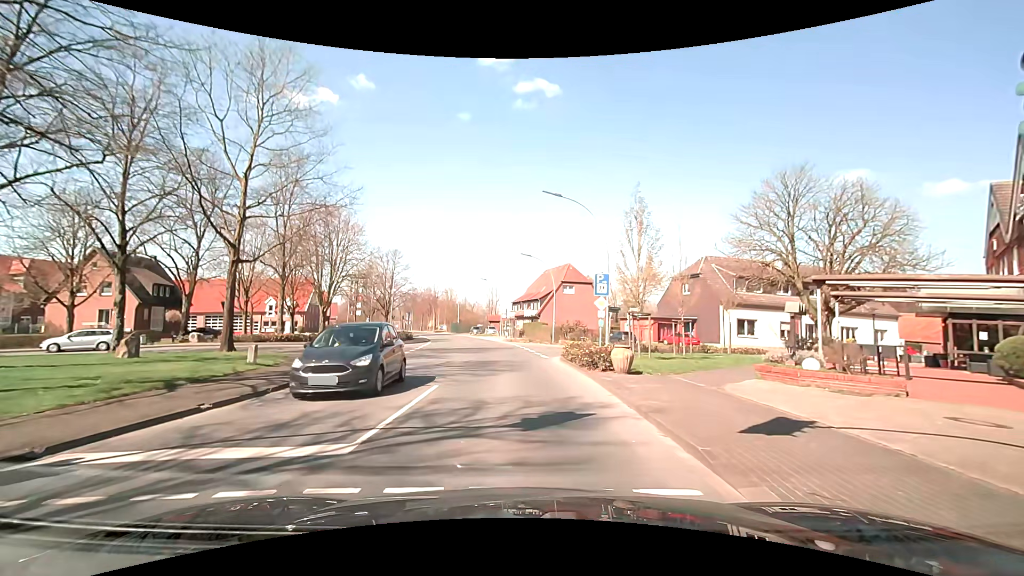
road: secondary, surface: asphalt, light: Day
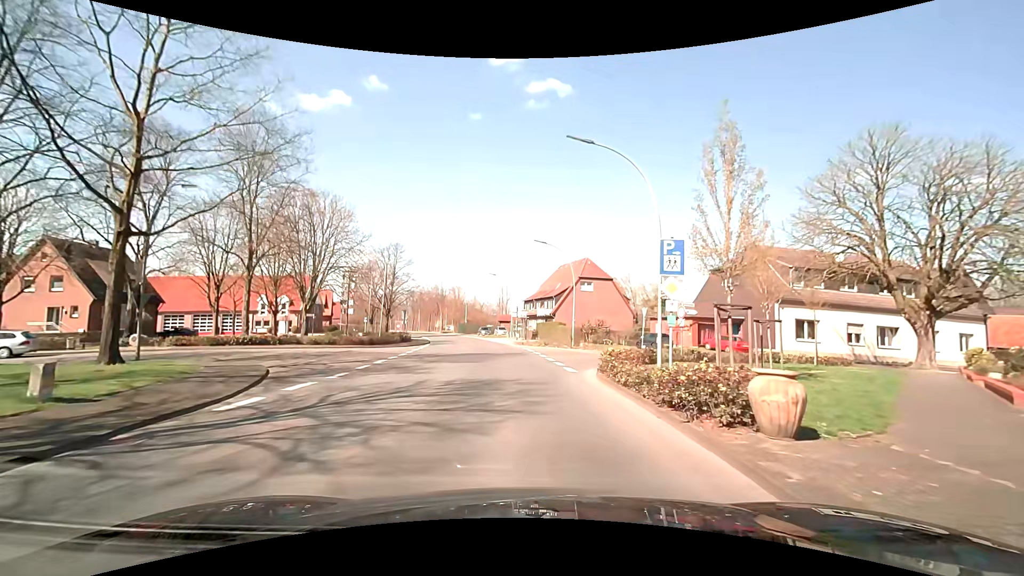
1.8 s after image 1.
(-0.2, +8.4) m; -2°
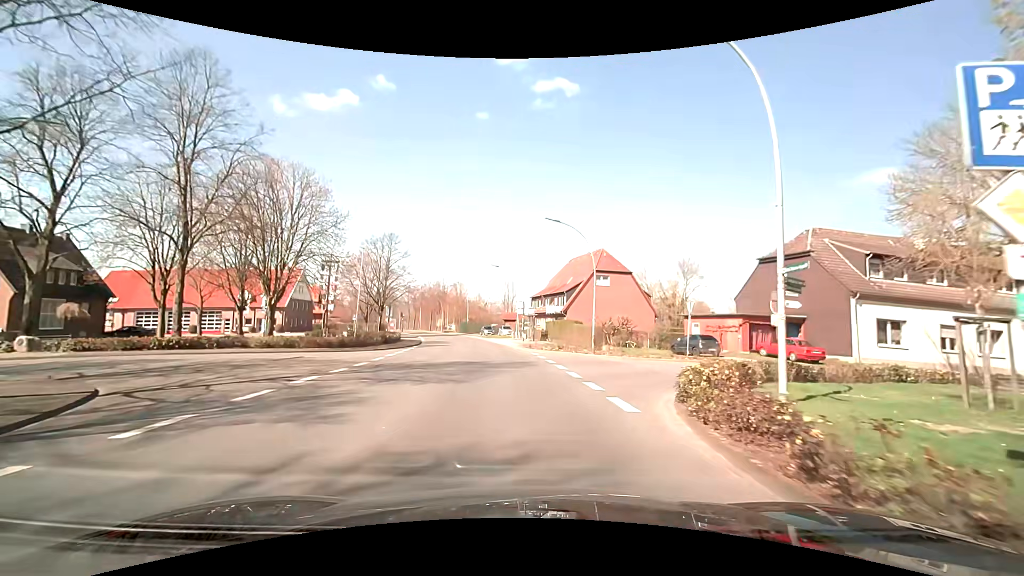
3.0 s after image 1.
(-0.1, +8.6) m; -1°
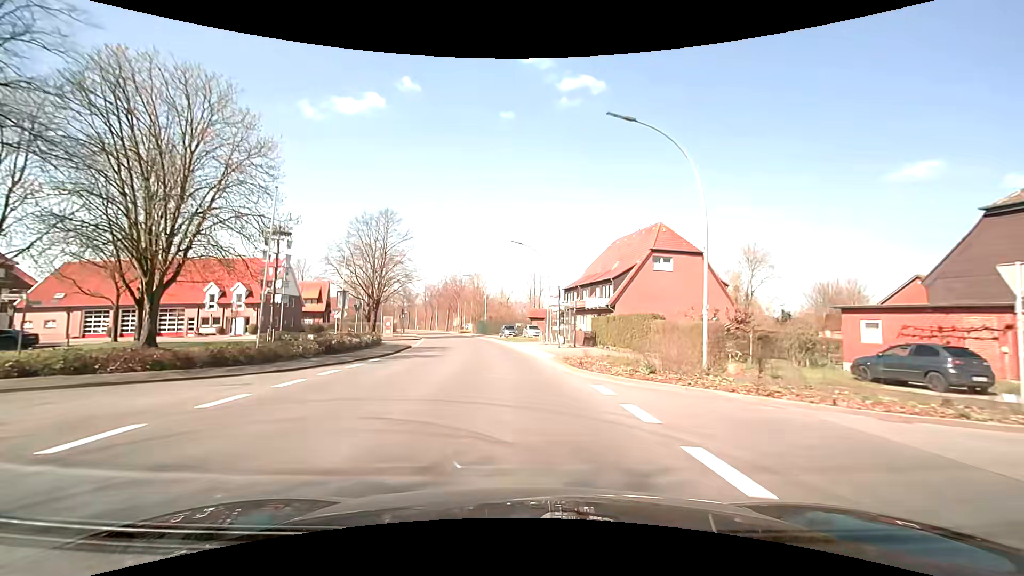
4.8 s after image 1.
(-0.3, +16.9) m; -3°
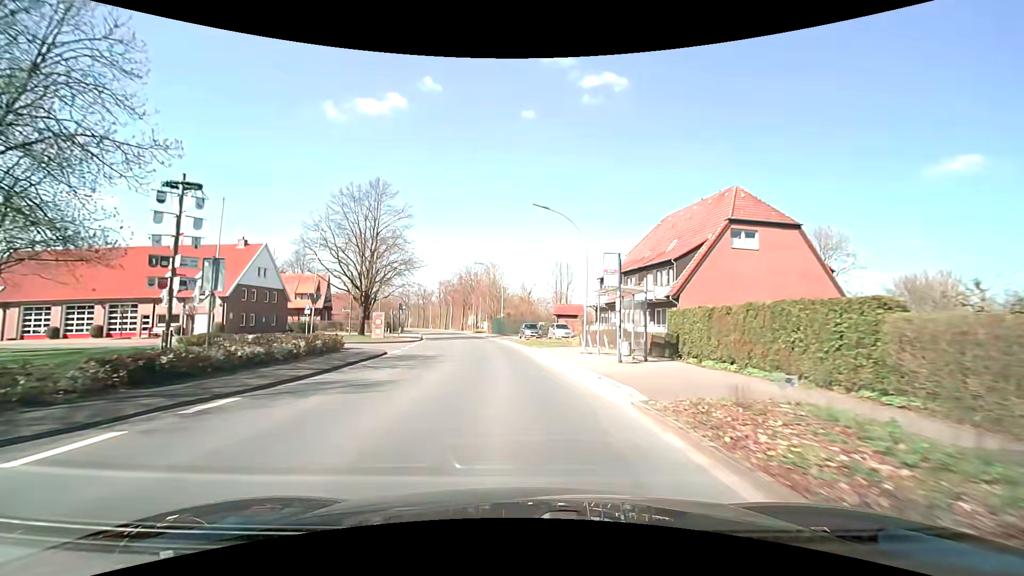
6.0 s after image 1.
(-0.3, +13.0) m; -2°
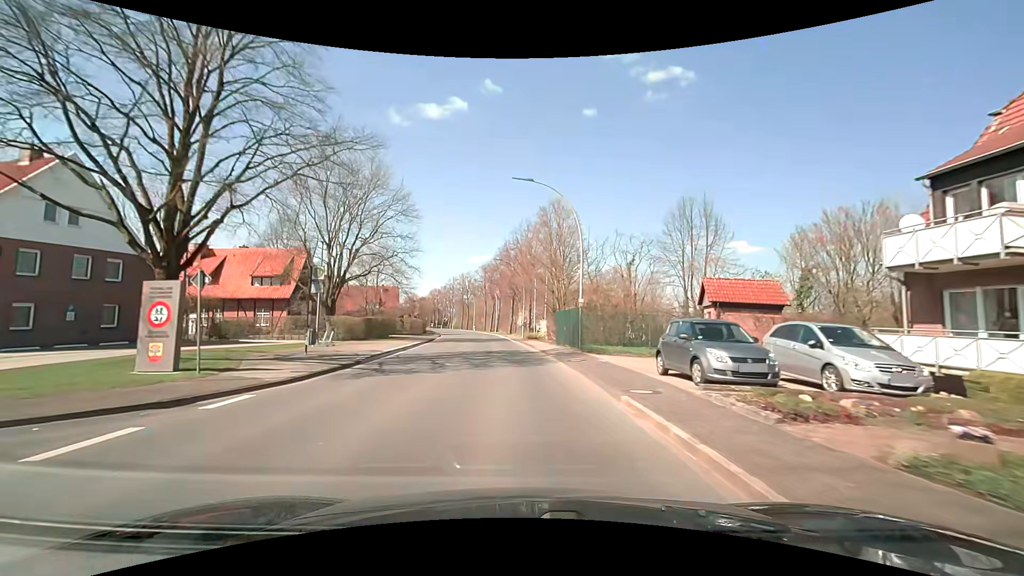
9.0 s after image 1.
(-2.2, +35.2) m; -7°
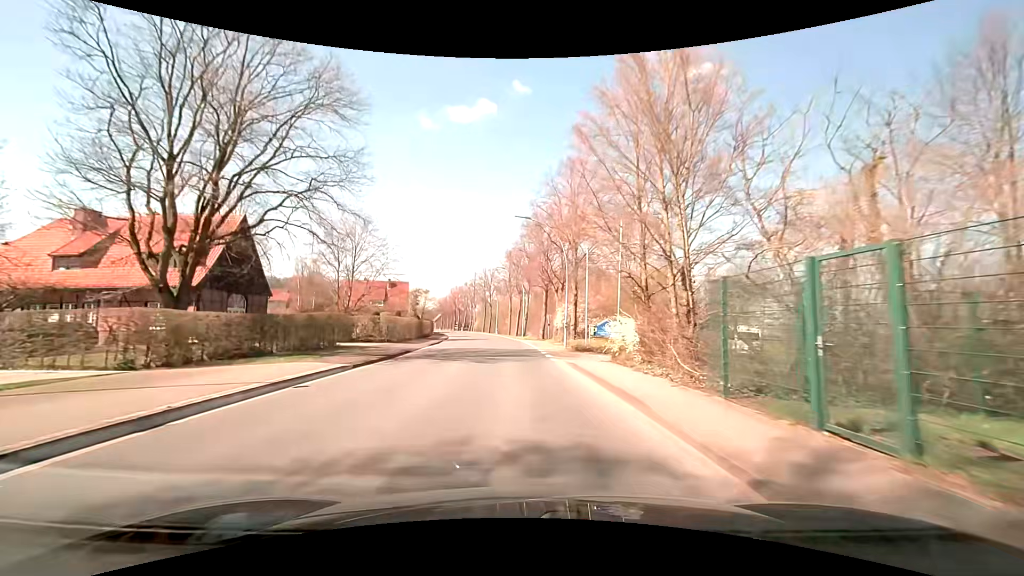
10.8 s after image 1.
(-0.7, +22.0) m; -3°
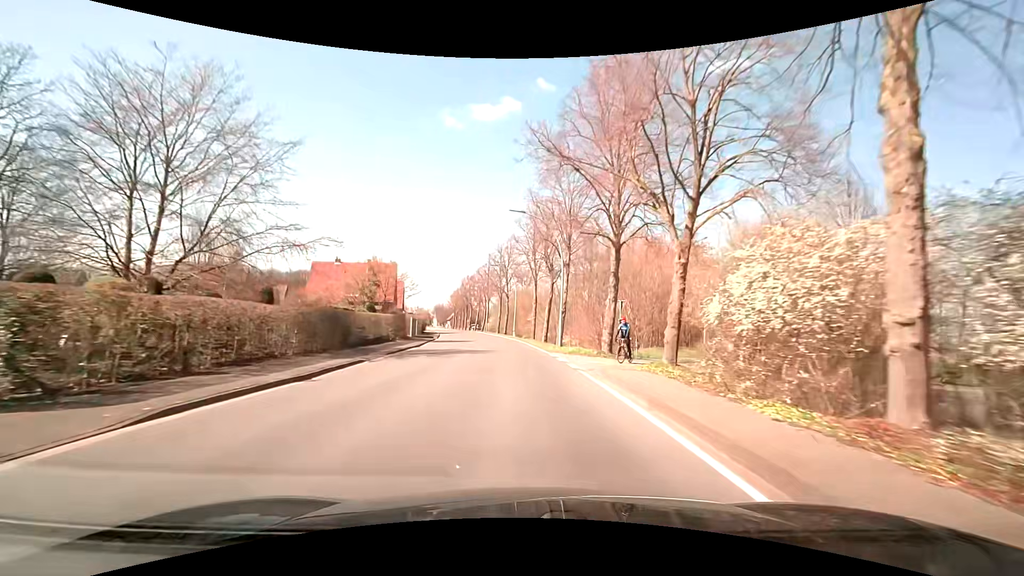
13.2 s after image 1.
(-0.9, +29.9) m; -3°
(0, +10) (0, +20) (-1, +30) (-1, +40) (-2, +50) (-3, +60) (-5, +70) (-7, +80) (-9, +89) (-11, +99) m
